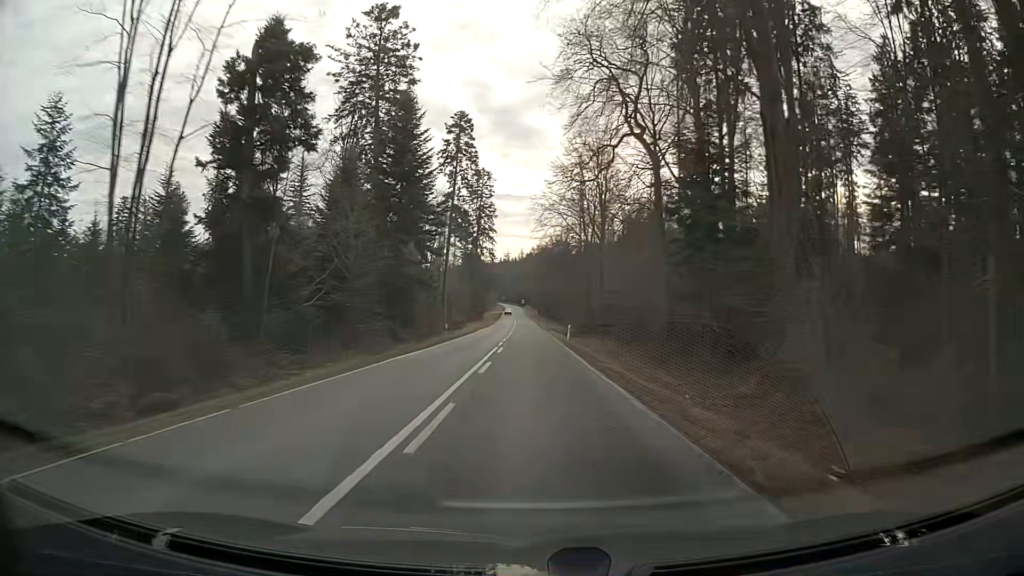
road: secondary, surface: asphalt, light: Day
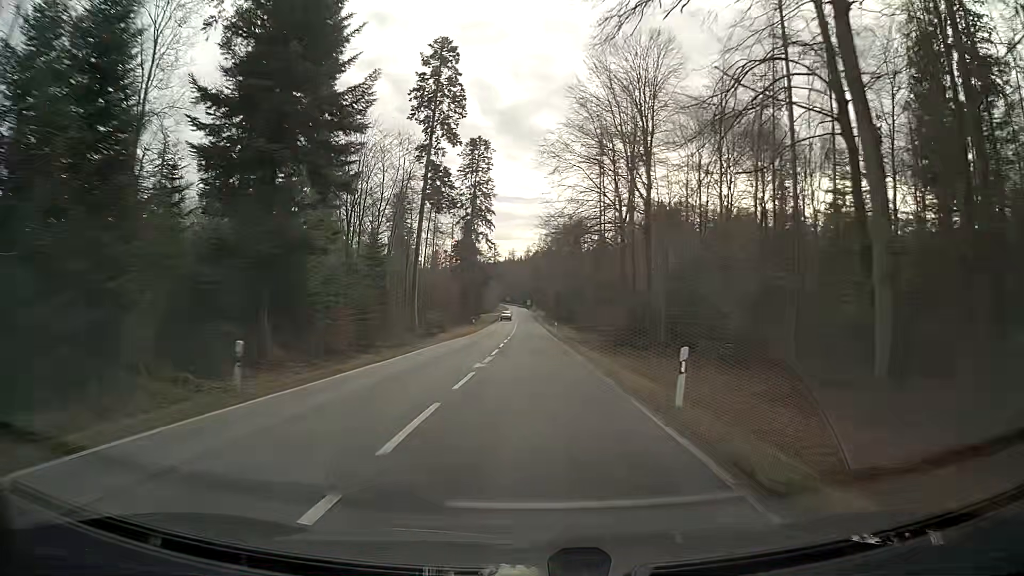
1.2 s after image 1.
(-0.2, +32.0) m; -1°
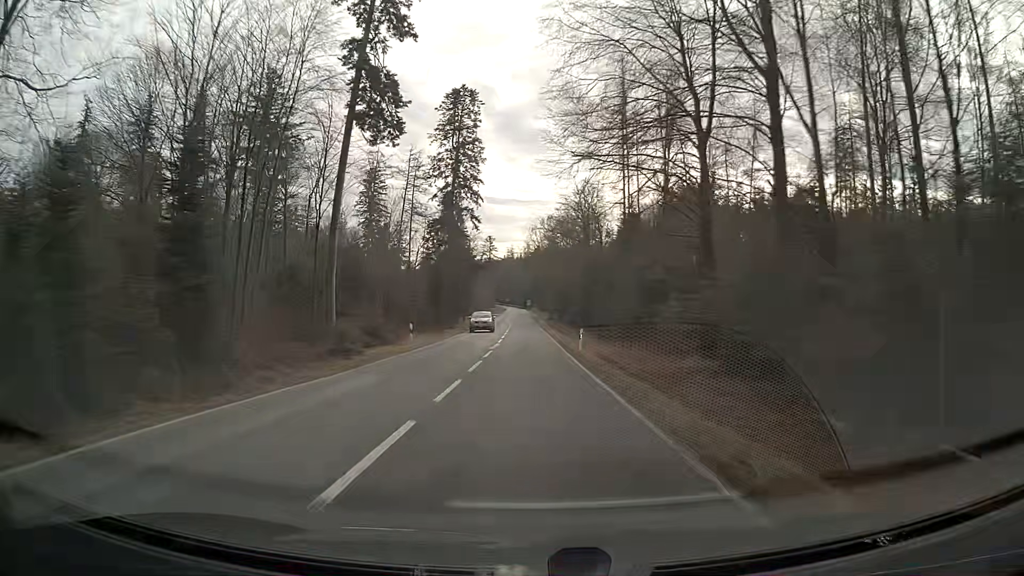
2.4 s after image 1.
(+0.1, +32.2) m; 0°
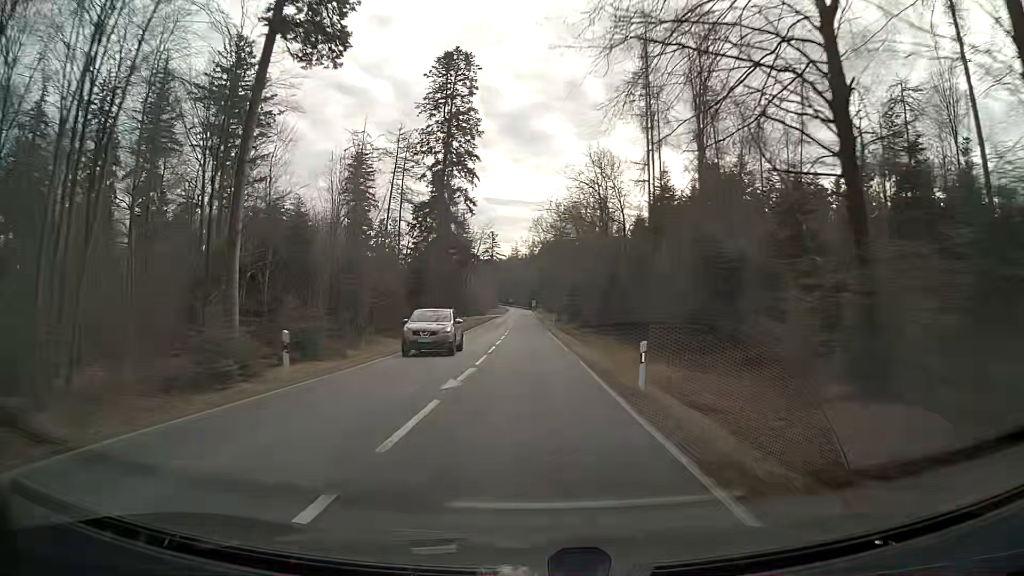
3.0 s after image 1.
(-0.1, +16.1) m; -1°
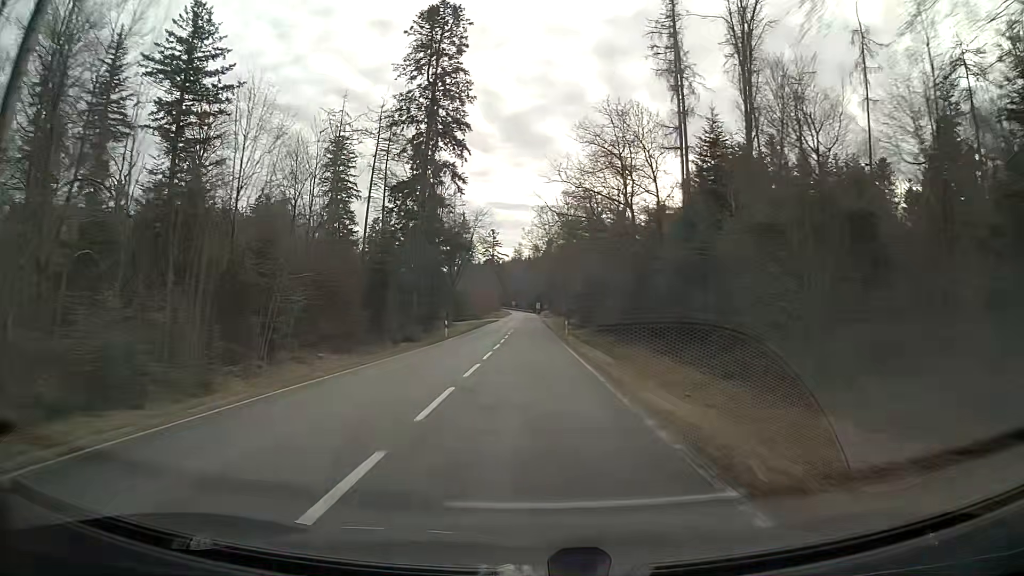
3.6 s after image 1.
(-0.1, +16.0) m; 0°
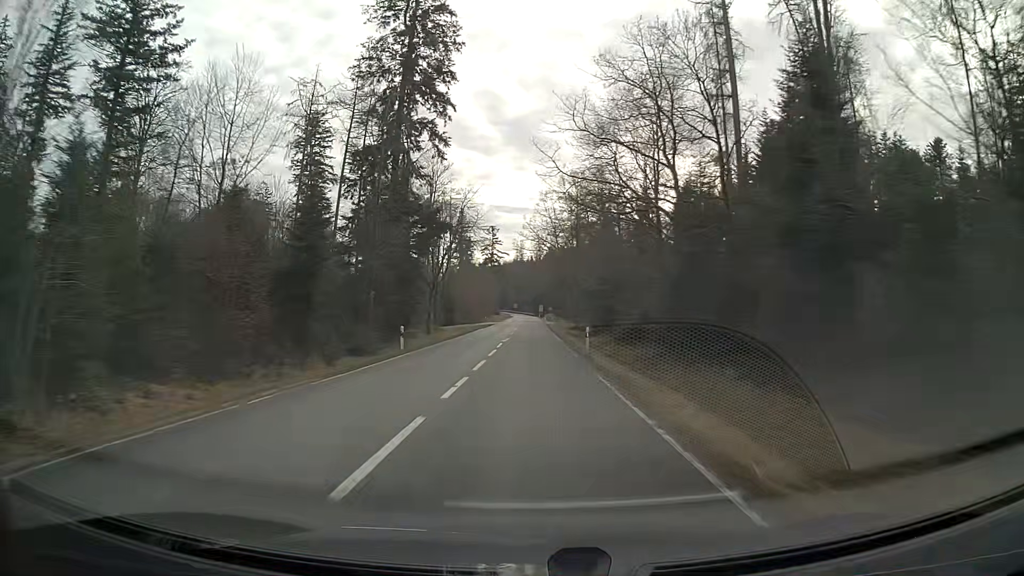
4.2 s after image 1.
(0.0, +16.0) m; 0°
